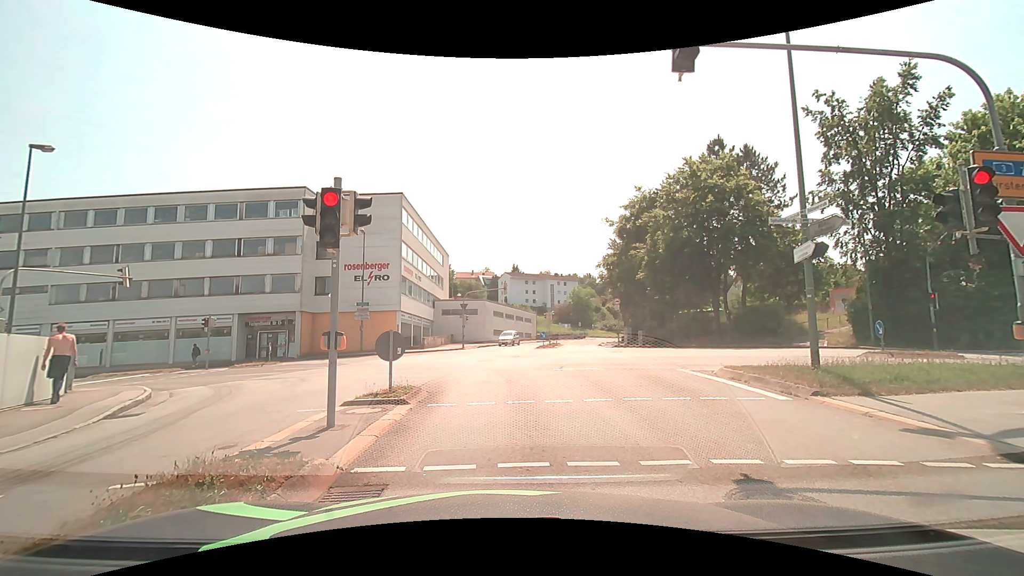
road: tertiary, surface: asphalt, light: Day
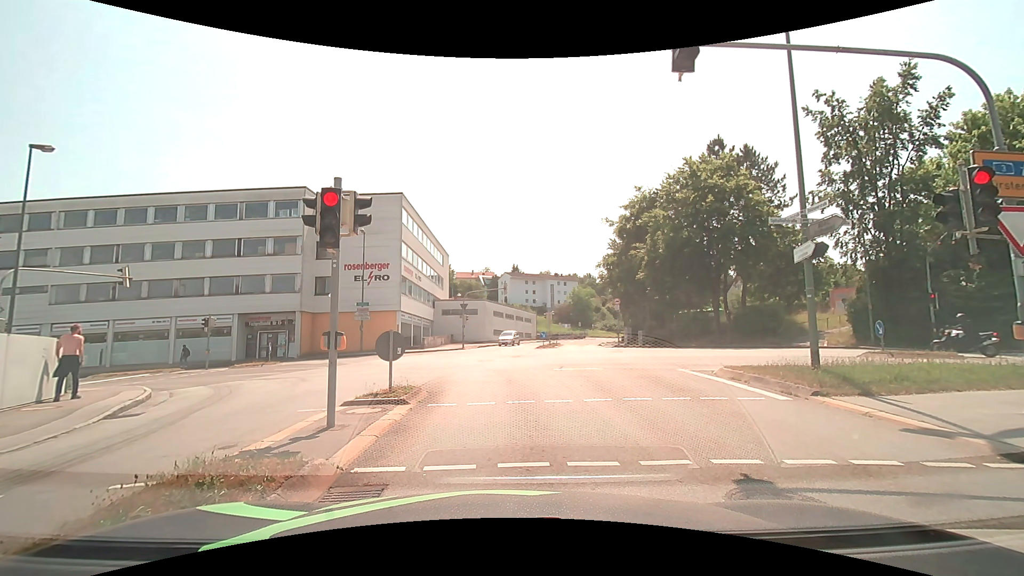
(0.0, 0.0) m; 0°
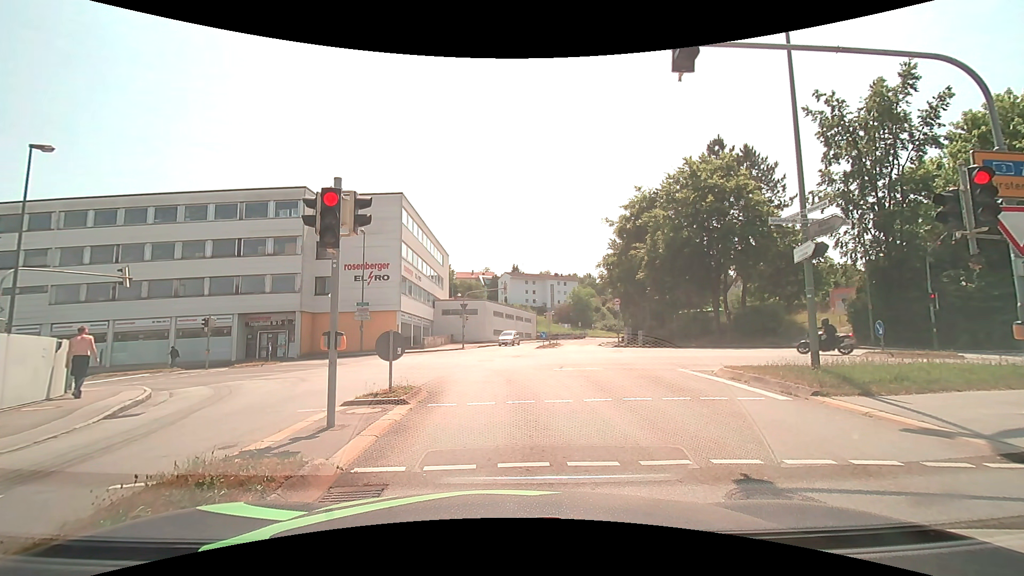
(0.0, 0.0) m; 0°
